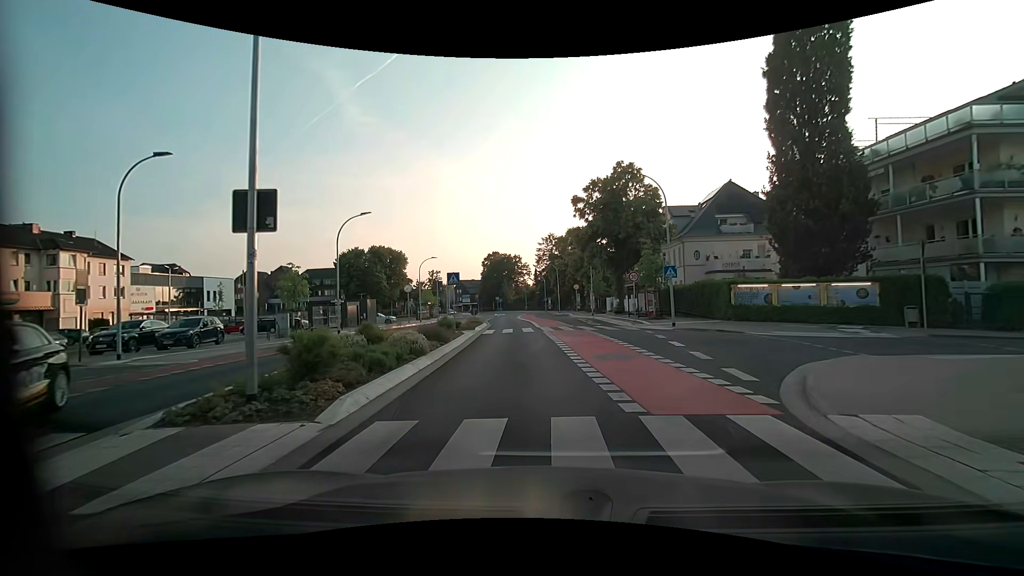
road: unclassified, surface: asphalt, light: Day
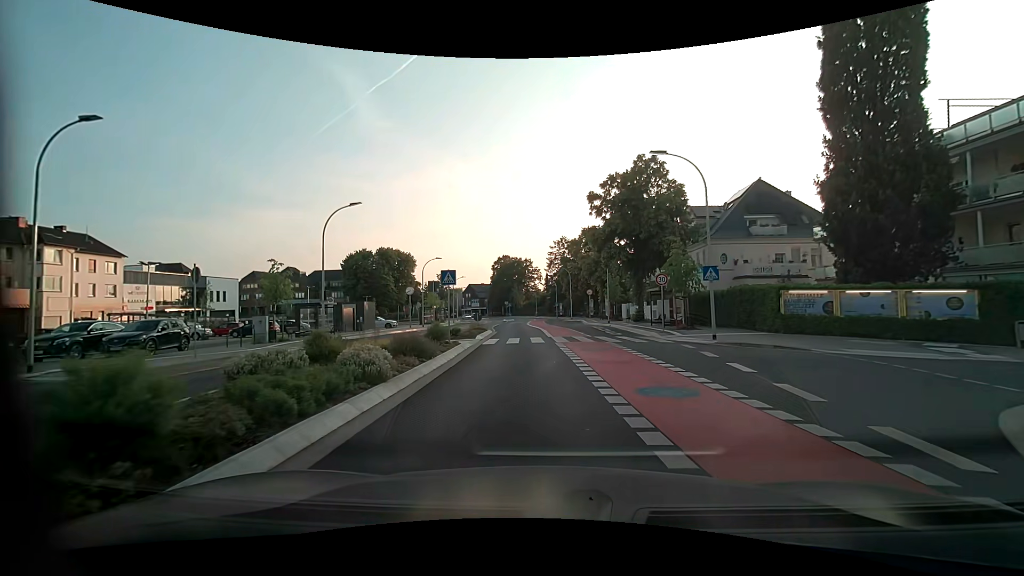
(0.0, +4.0) m; -1°
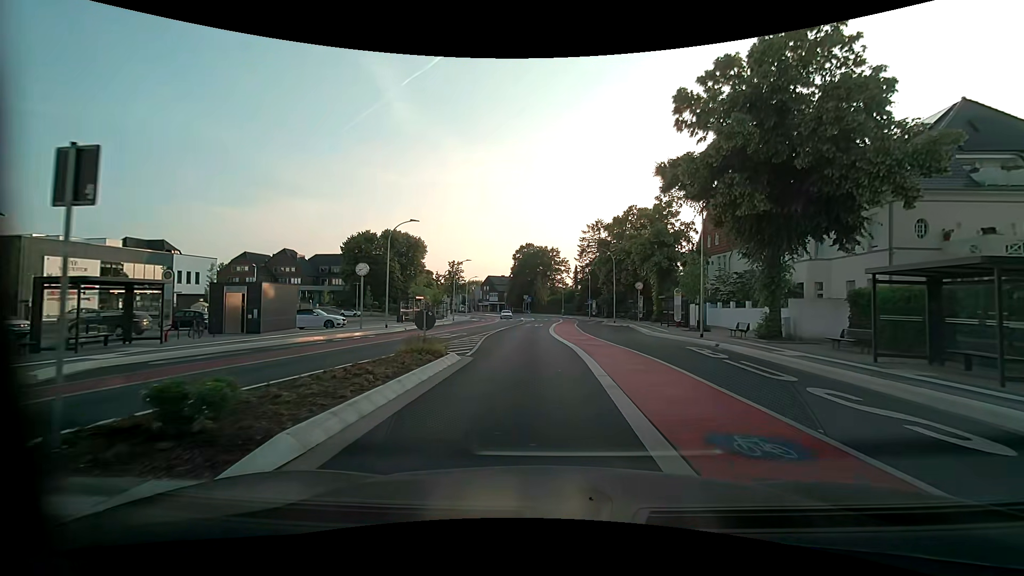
(-0.5, +20.7) m; -3°
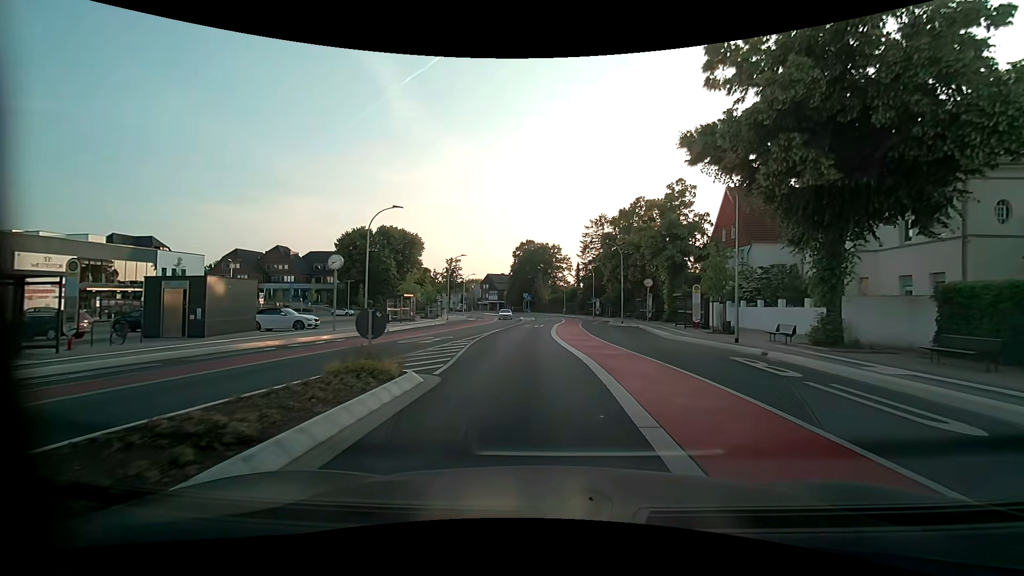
(0.0, +4.4) m; 0°
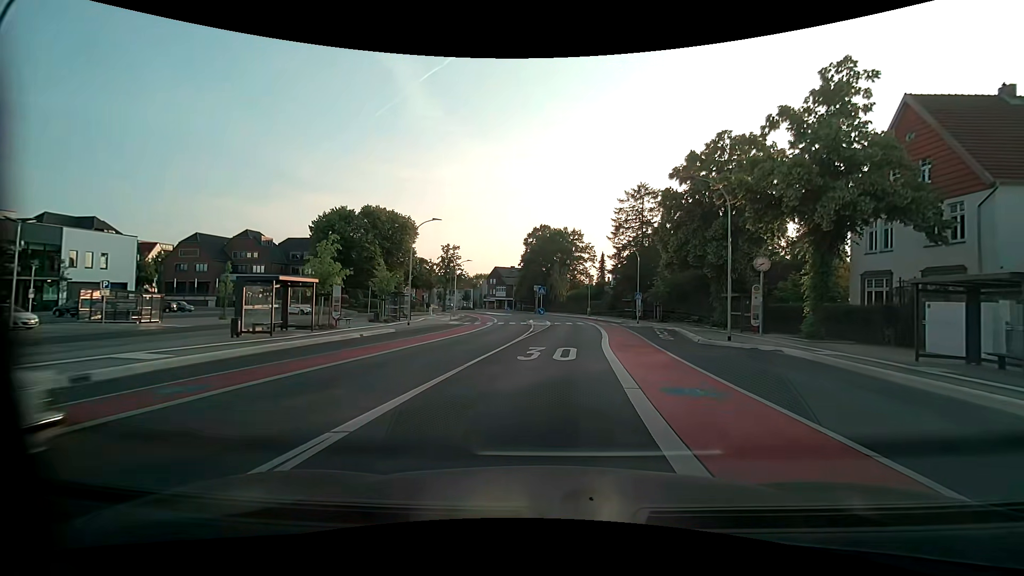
(-0.7, +22.8) m; -3°
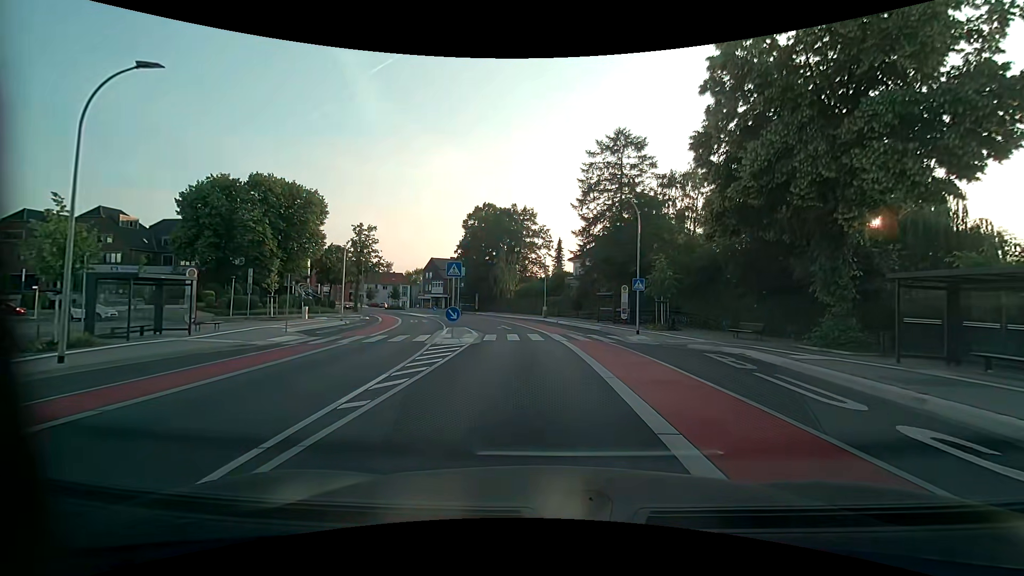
(+1.4, +22.1) m; +6°
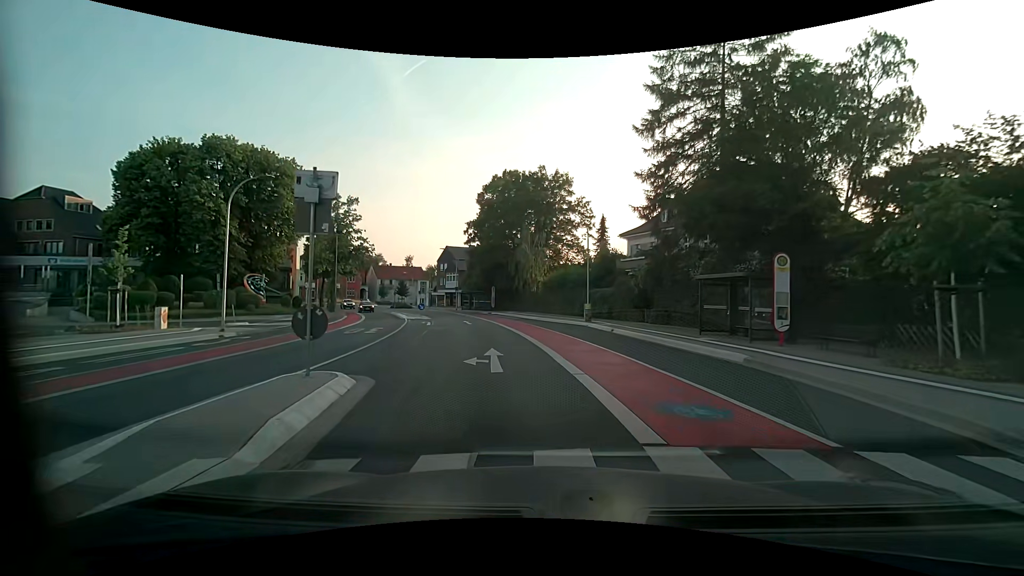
(-0.3, +20.3) m; -4°
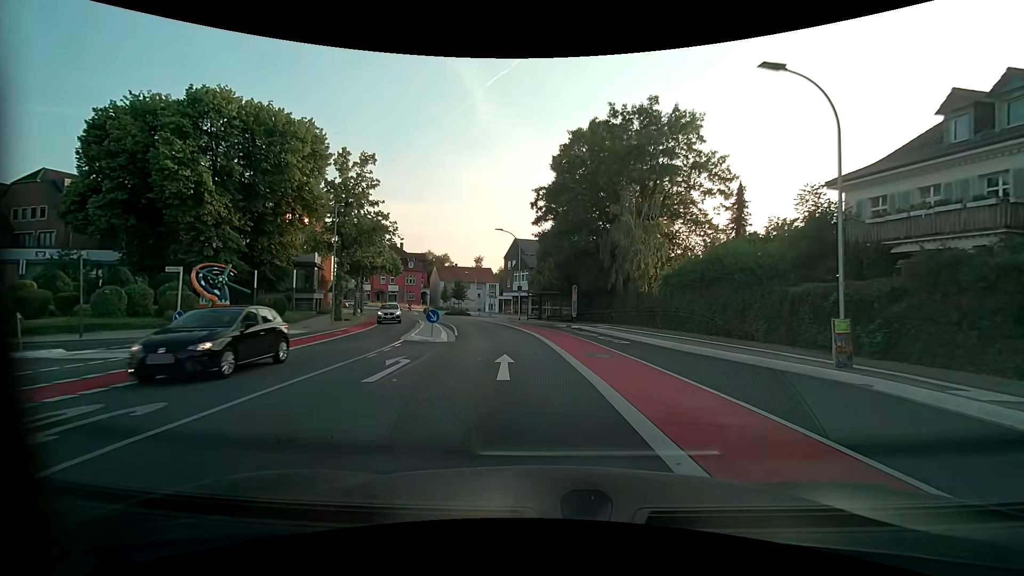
(-2.0, +20.6) m; -10°
(0, +10) (-1, +20) (-2, +30) (-5, +40) (-8, +49) (-11, +59) (-14, +68) (-17, +78) (-18, +87) (-16, +97) m
